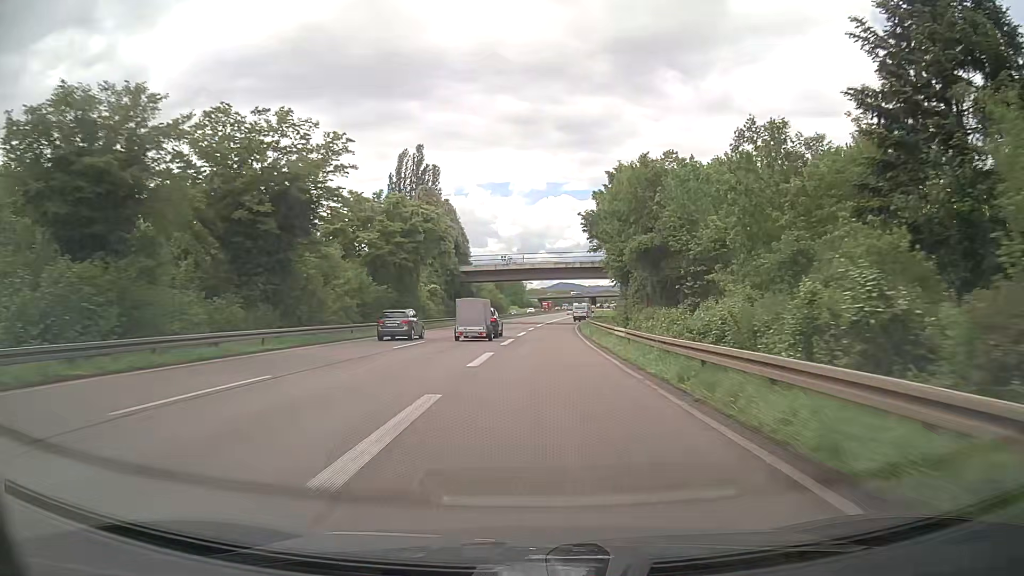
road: trunk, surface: asphalt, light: Day
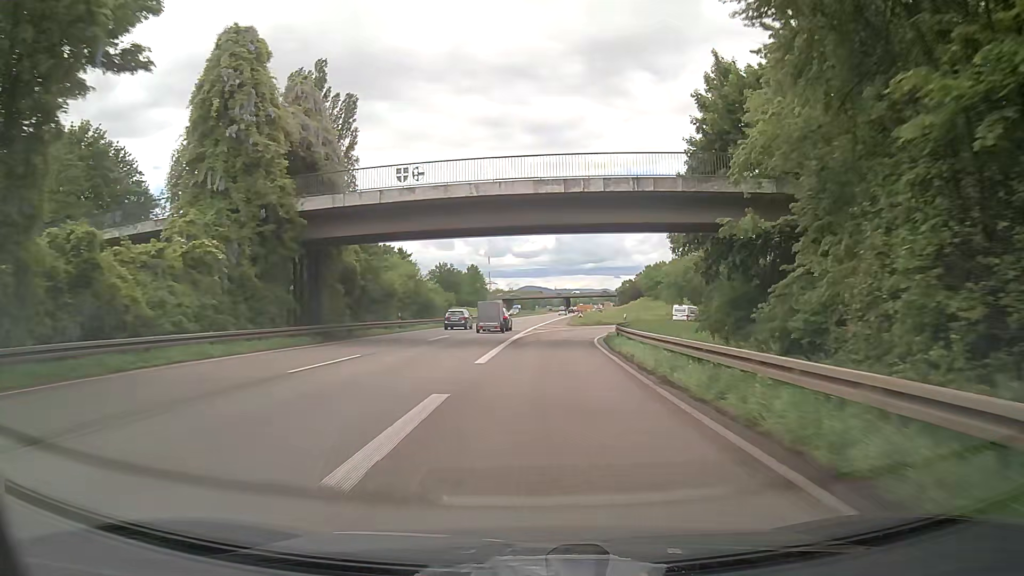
(+1.0, +47.4) m; +3°
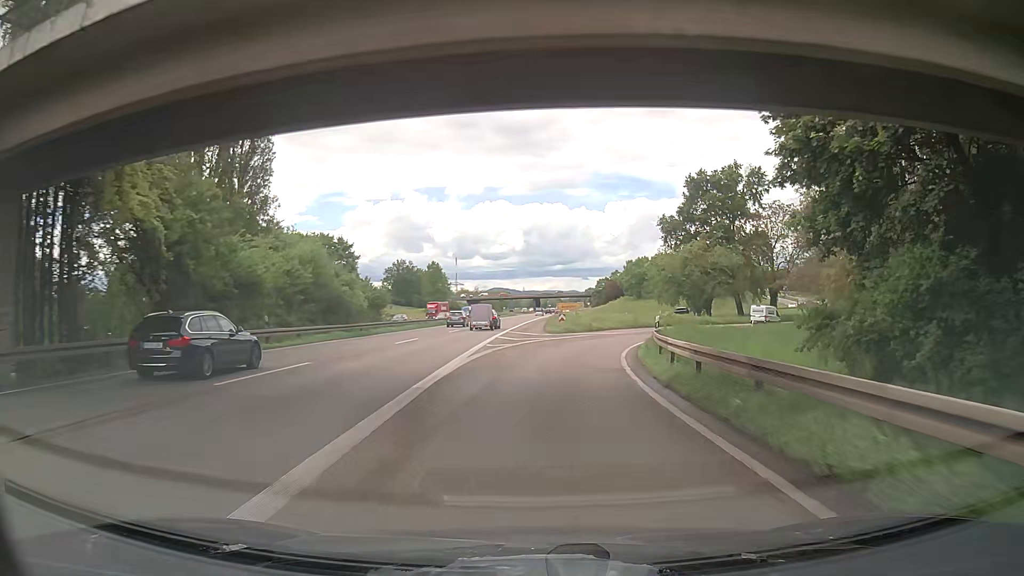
(+0.4, +20.4) m; +3°
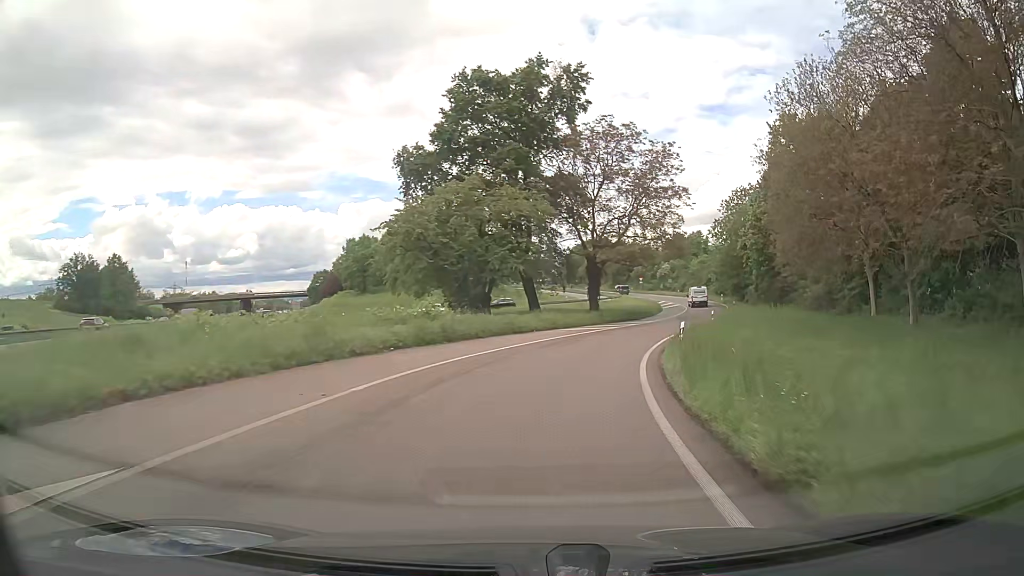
(+7.8, +46.1) m; +22°
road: trunk_link
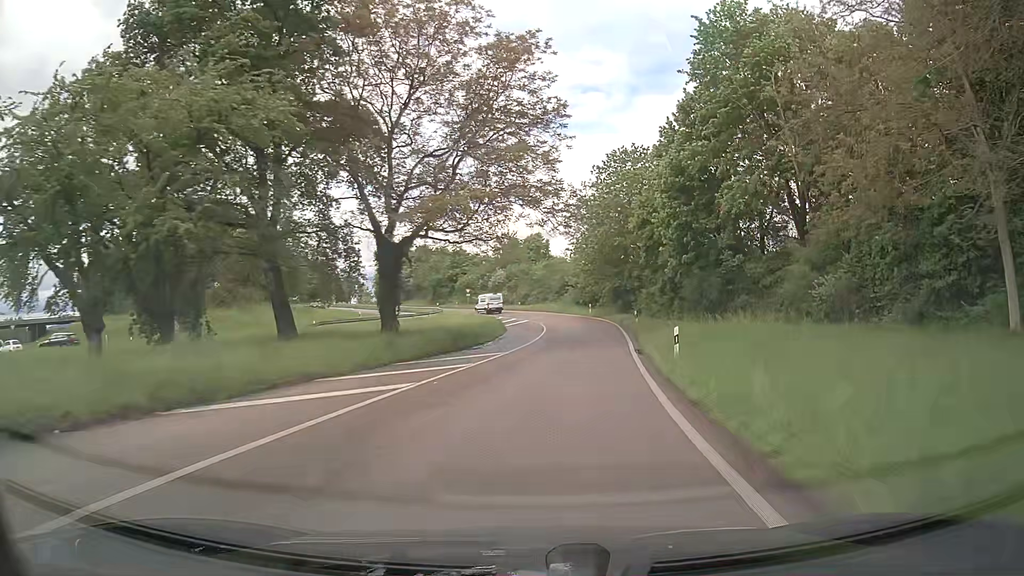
(+4.0, +29.3) m; +15°
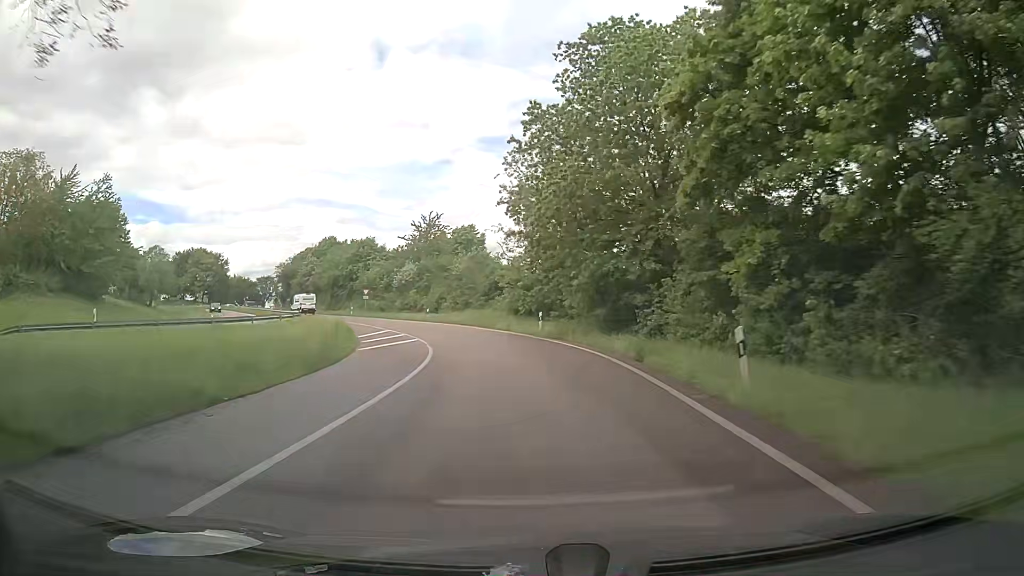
(+2.5, +31.2) m; +6°
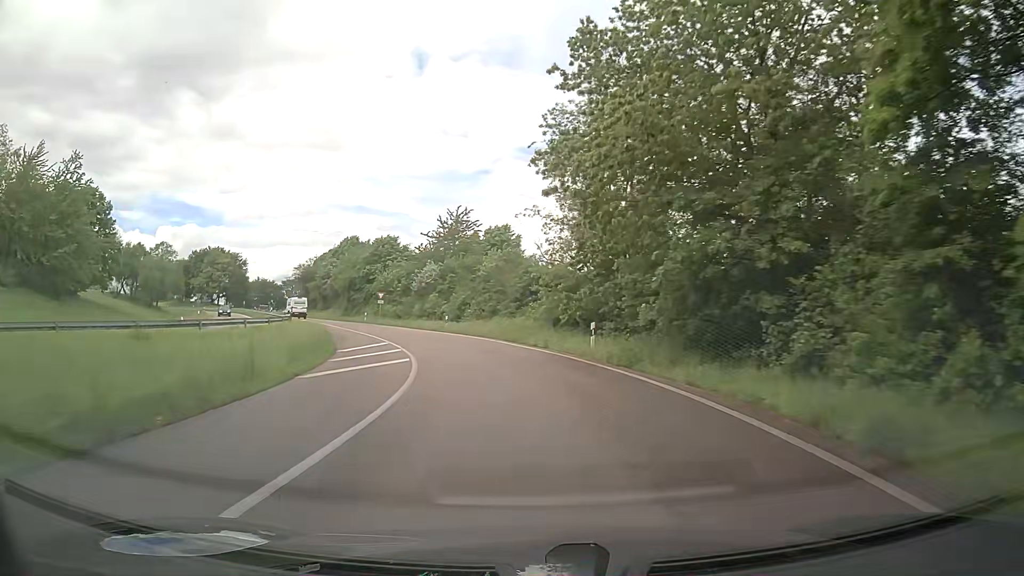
(-0.2, +10.7) m; -2°
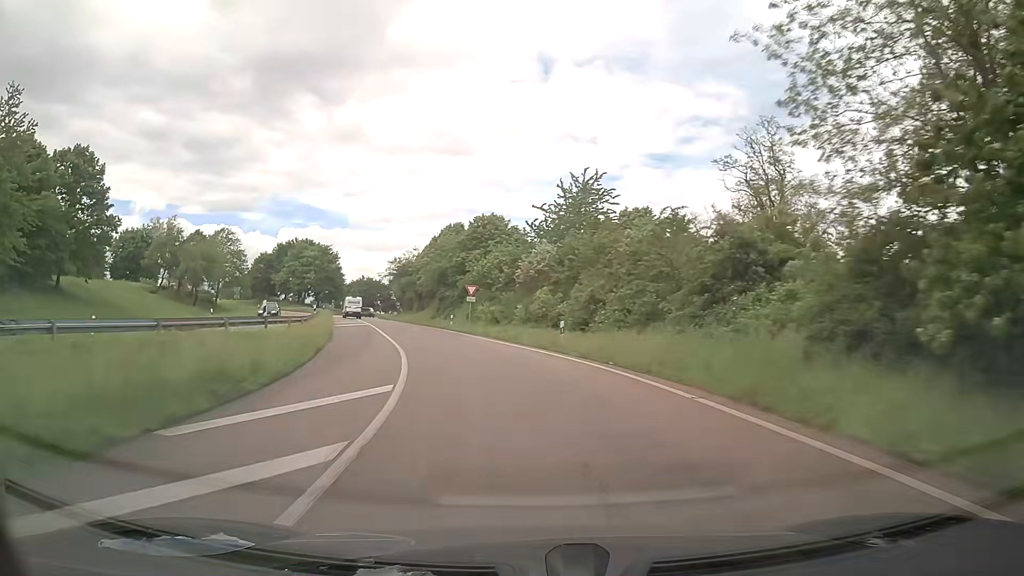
(-1.8, +21.4) m; -10°
(0, +10) (-2, +20) (-4, +30) (-7, +39) (-10, +49) (-13, +58) (-16, +68) (-19, +77) (-22, +87) (-25, +96) m
